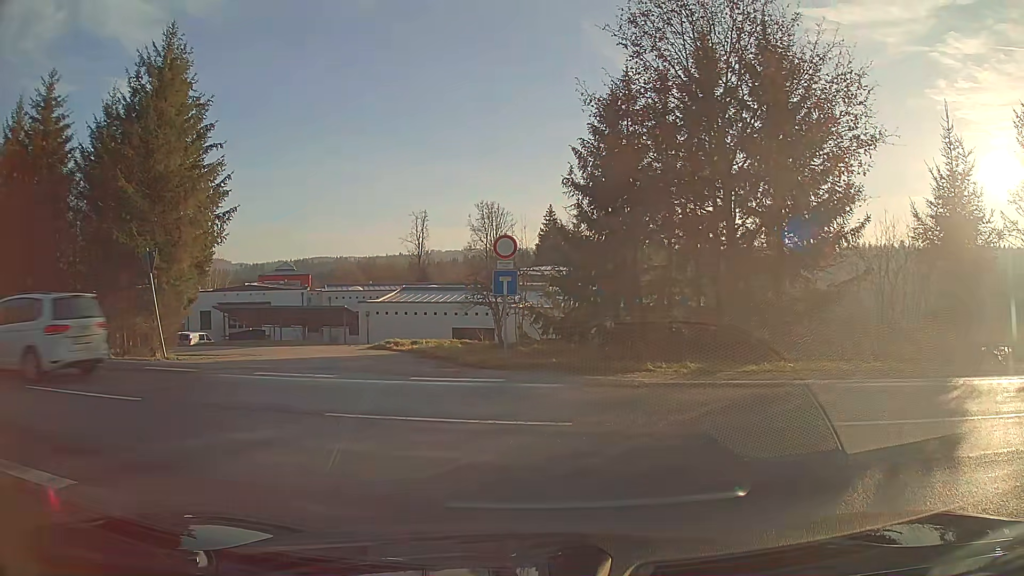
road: unclassified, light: Day
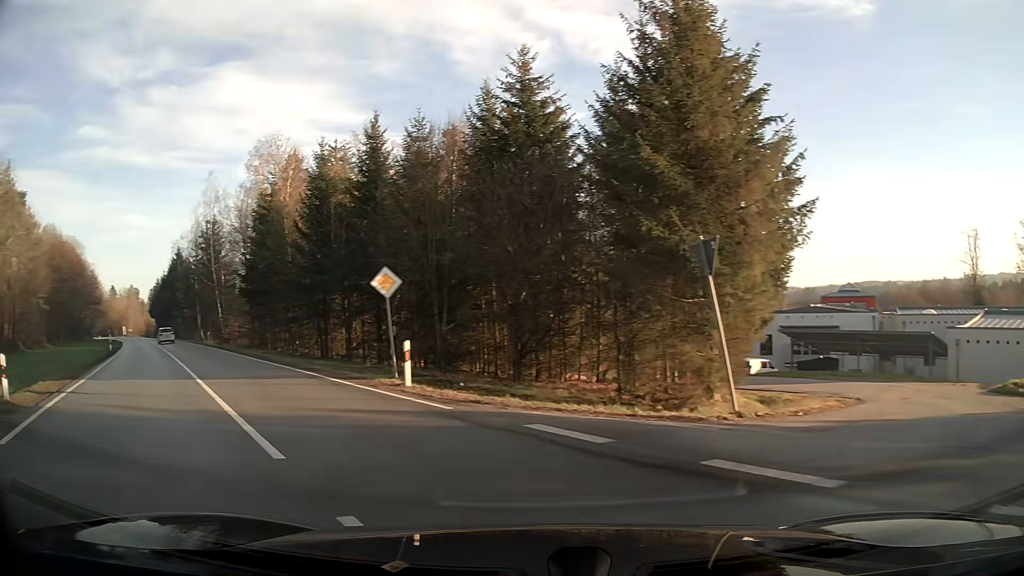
(-3.8, +7.5) m; -49°
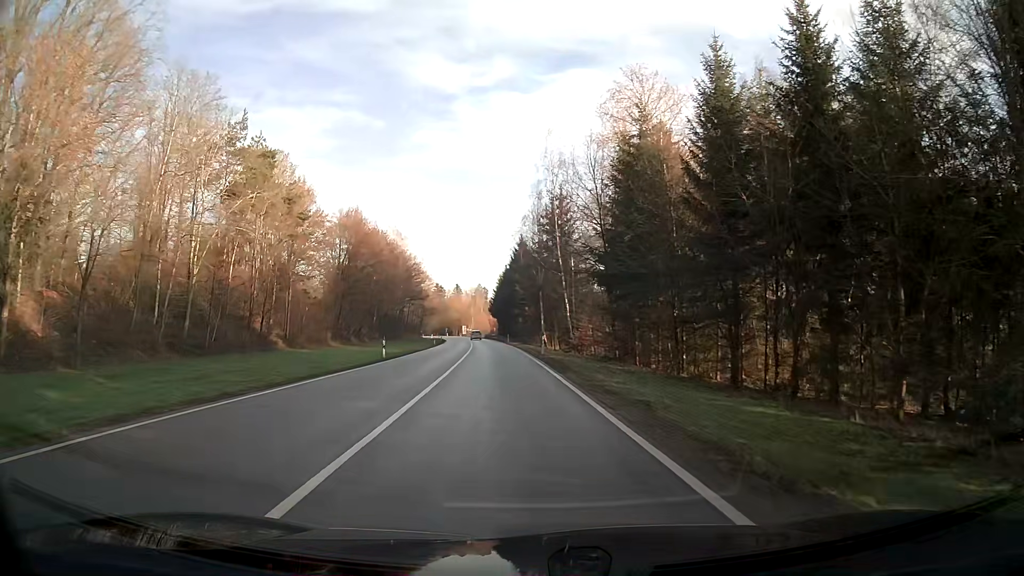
(-6.4, +18.0) m; -29°
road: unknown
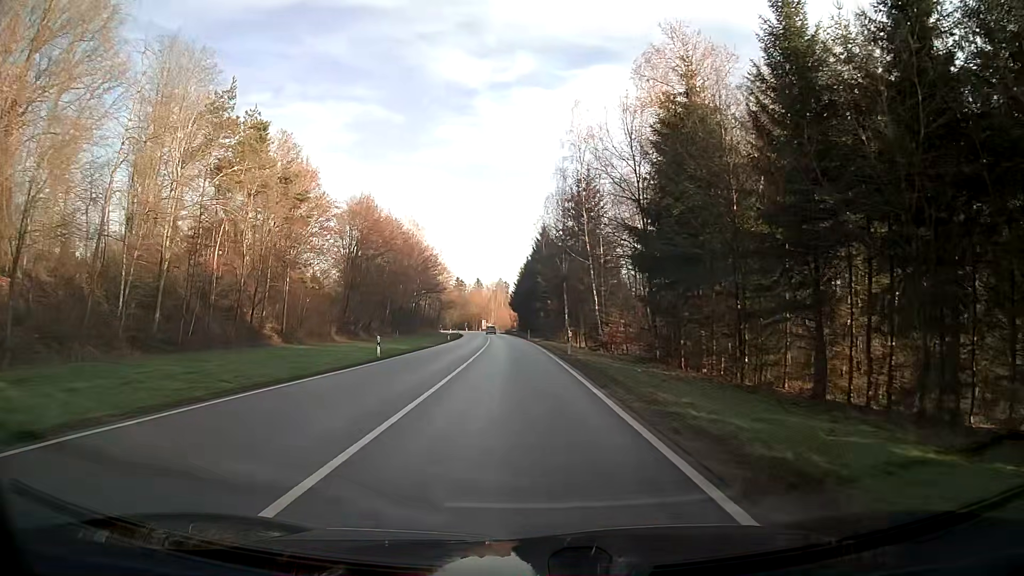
(-0.1, +6.6) m; -1°
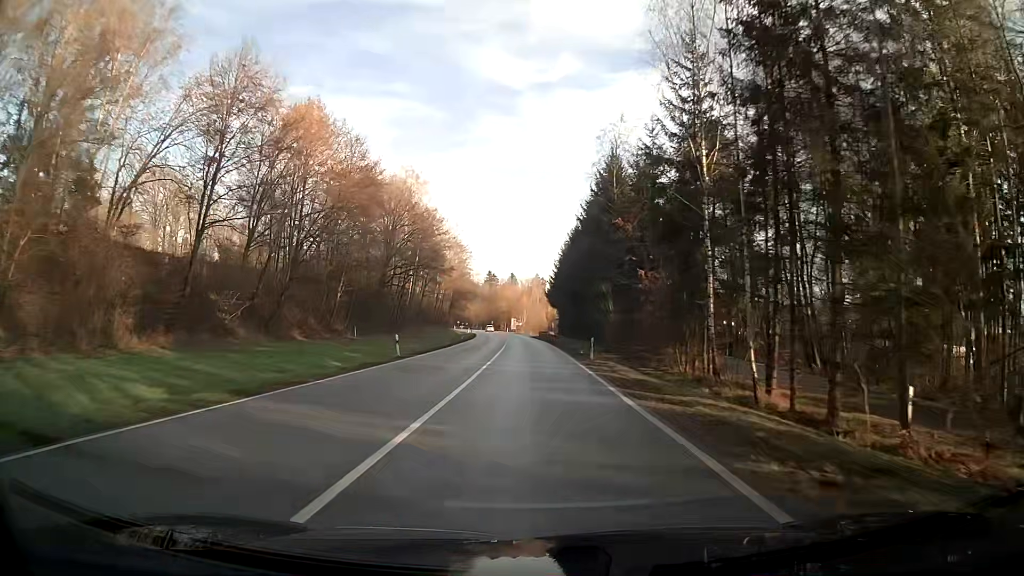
(-1.1, +45.4) m; -2°
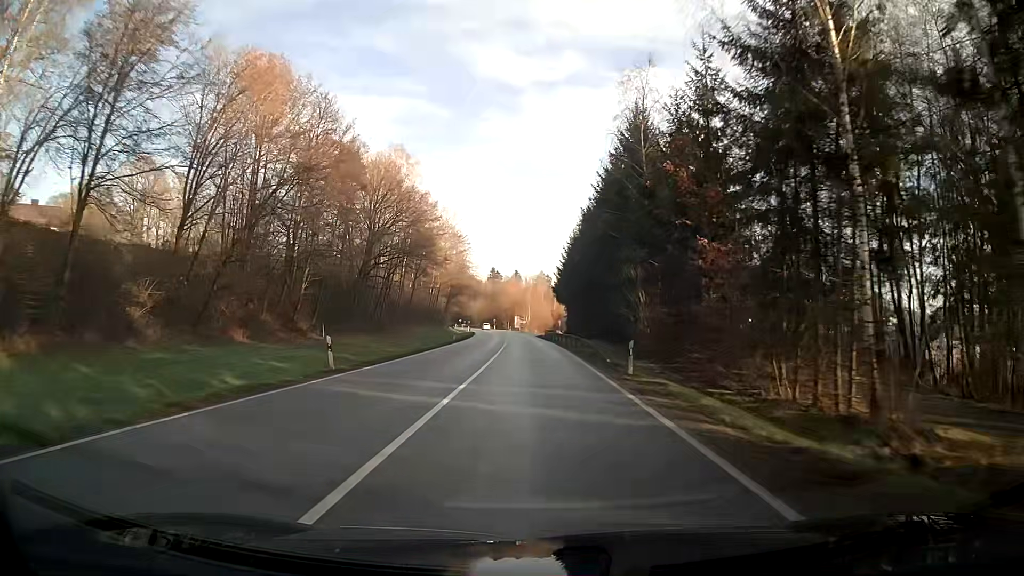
(-0.1, +11.4) m; 0°
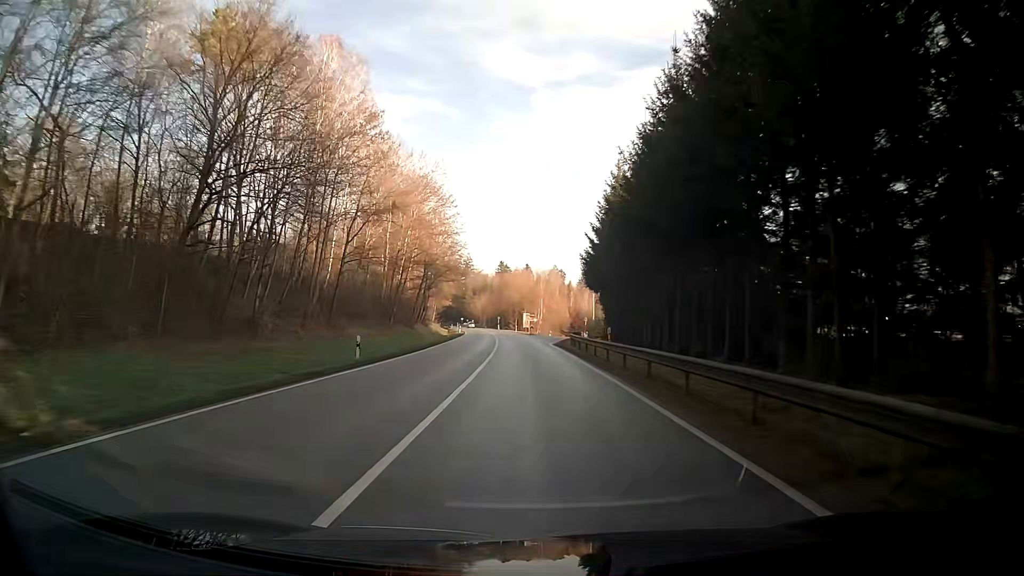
(-0.3, +37.1) m; -1°
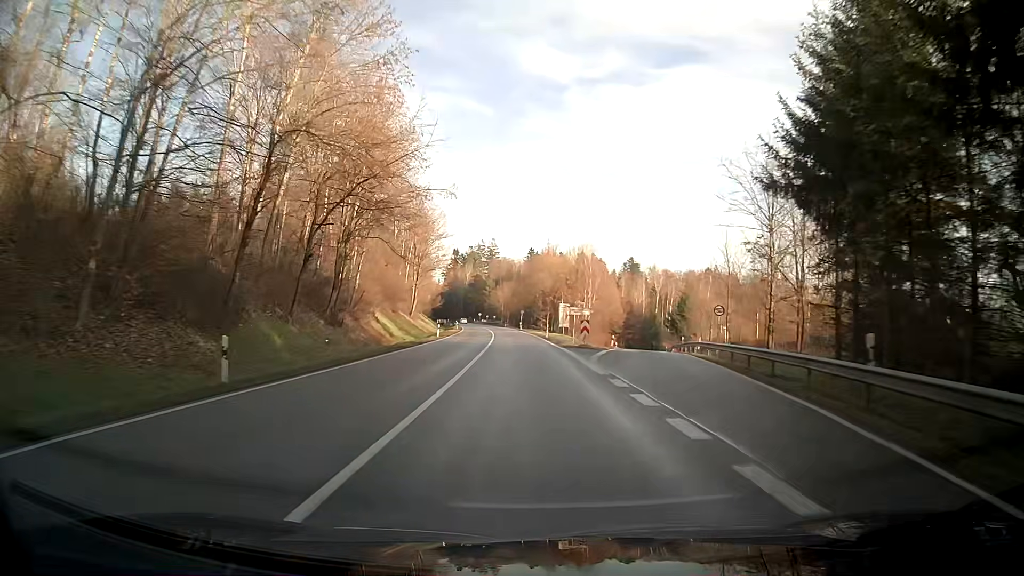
(-1.3, +51.1) m; -3°
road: secondary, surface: asphalt
